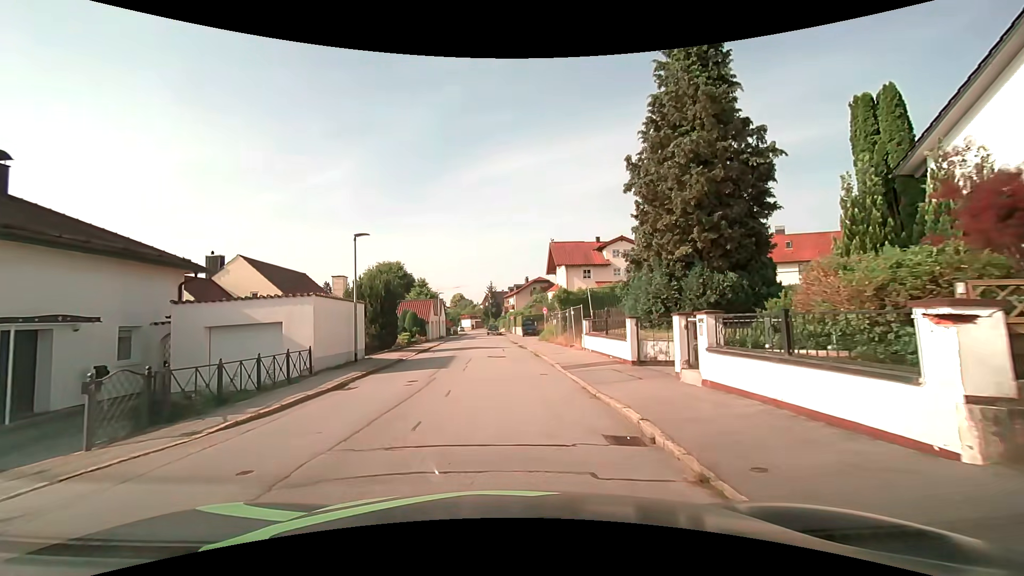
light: Day
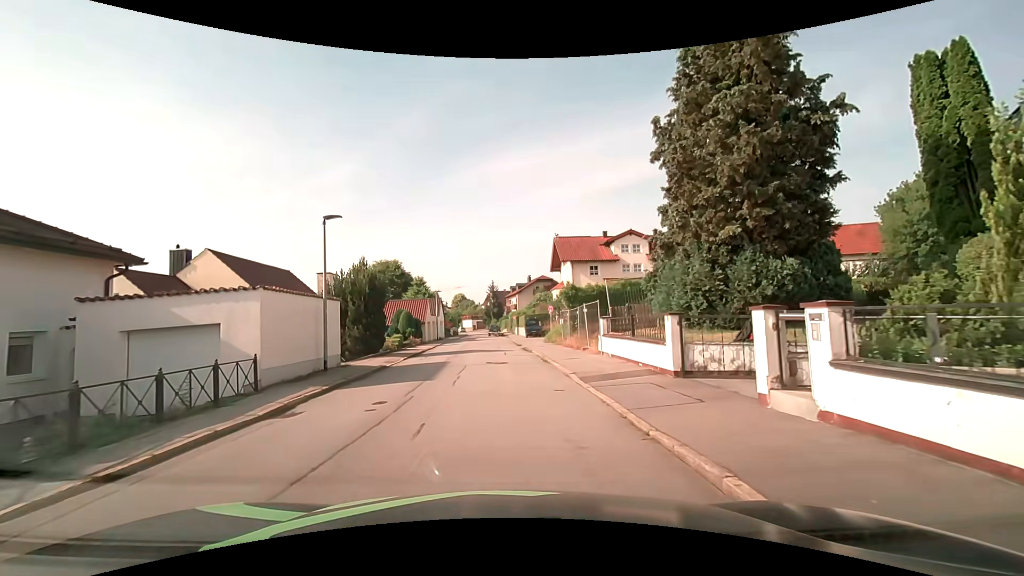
(0.0, +3.5) m; -1°
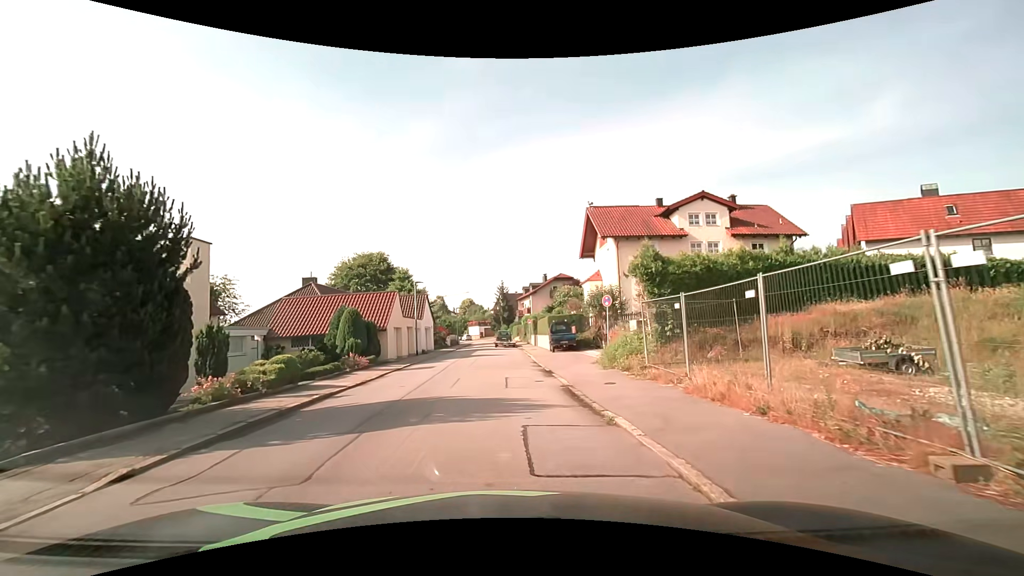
(0.0, +17.3) m; -1°
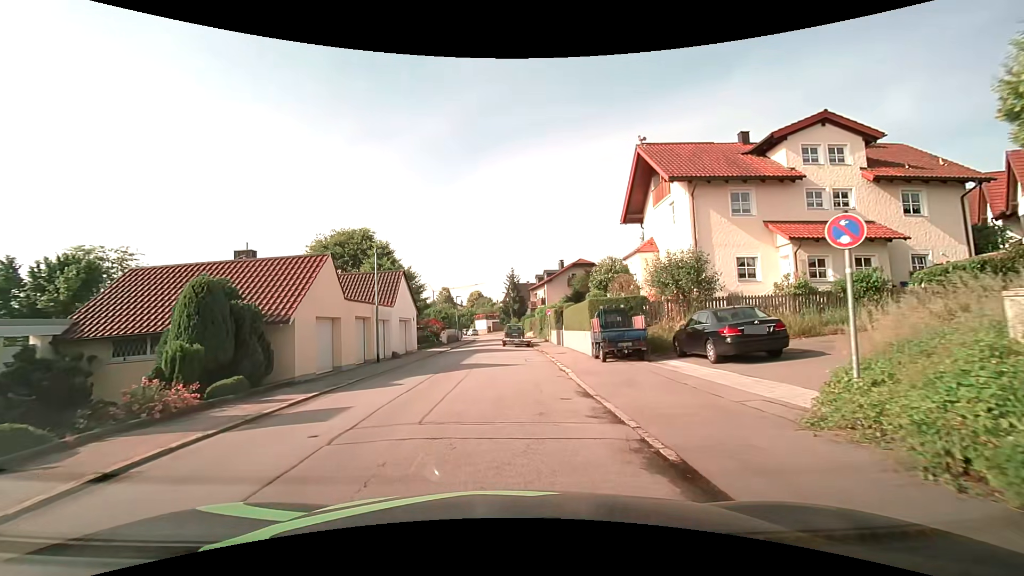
(0.0, +12.9) m; -1°
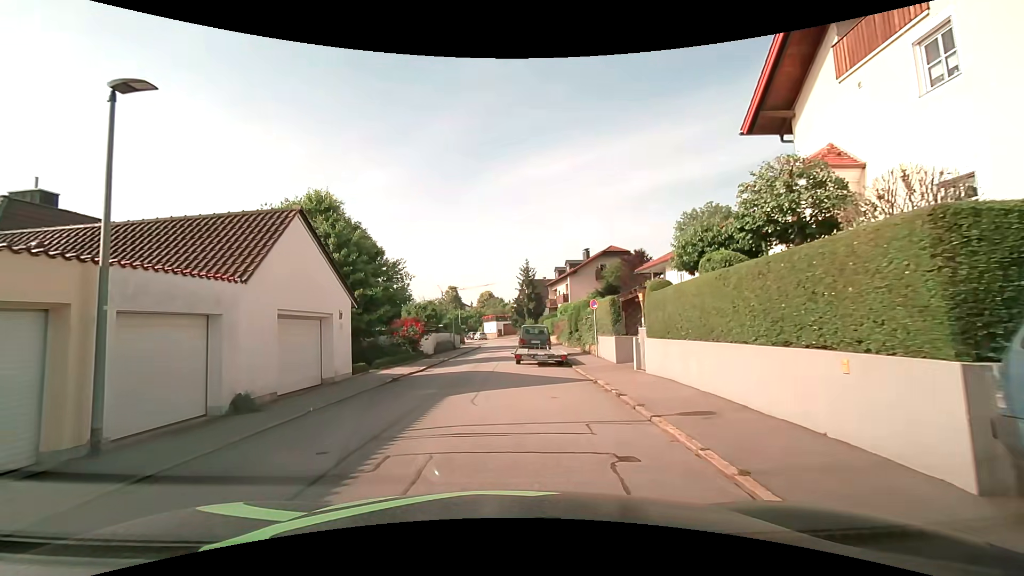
(-0.1, +15.6) m; -1°
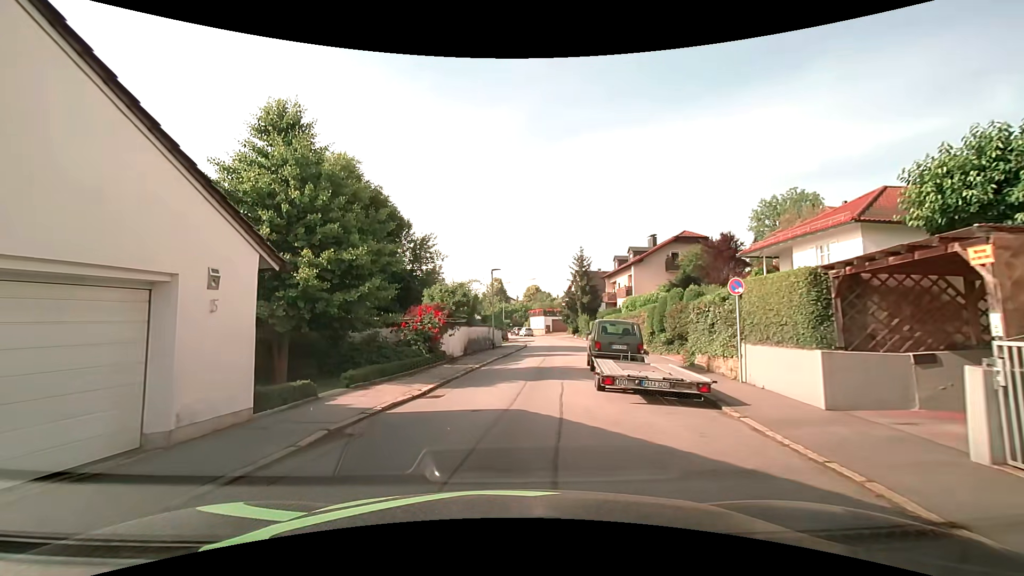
(-0.6, +9.5) m; -5°
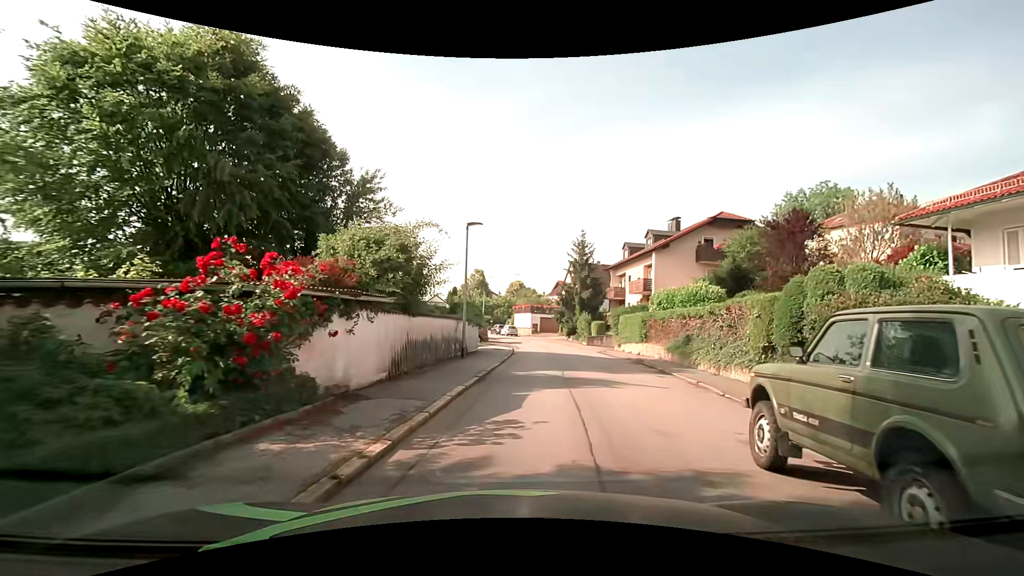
(-0.2, +13.1) m; +2°
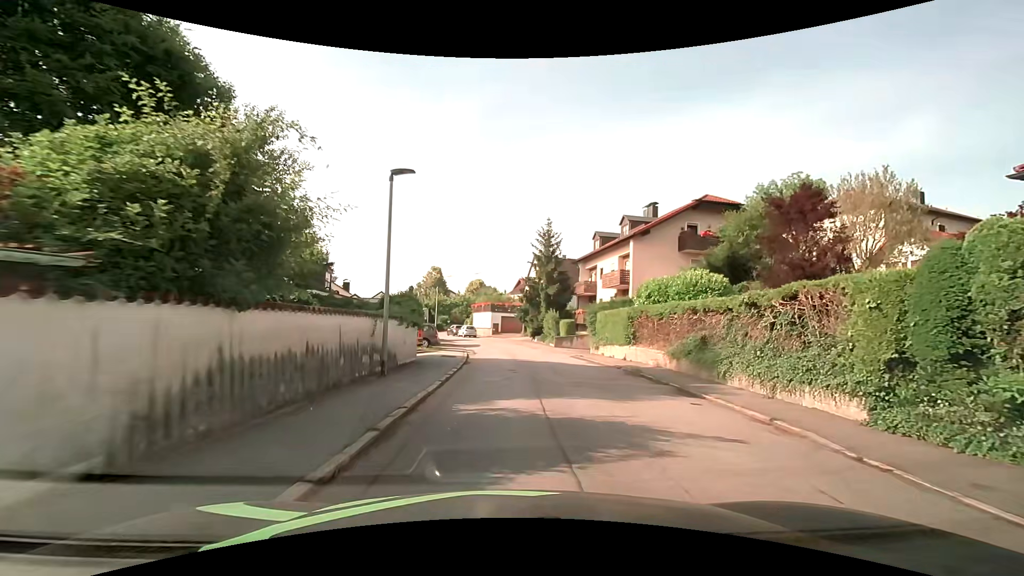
(+0.2, +6.3) m; +5°
(+1, +10) (+2, +20) (+1, +30) (0, +40) (-2, +50) (-6, +59) (-10, +68) (-14, +77) (-19, +86) (-22, +95) m
